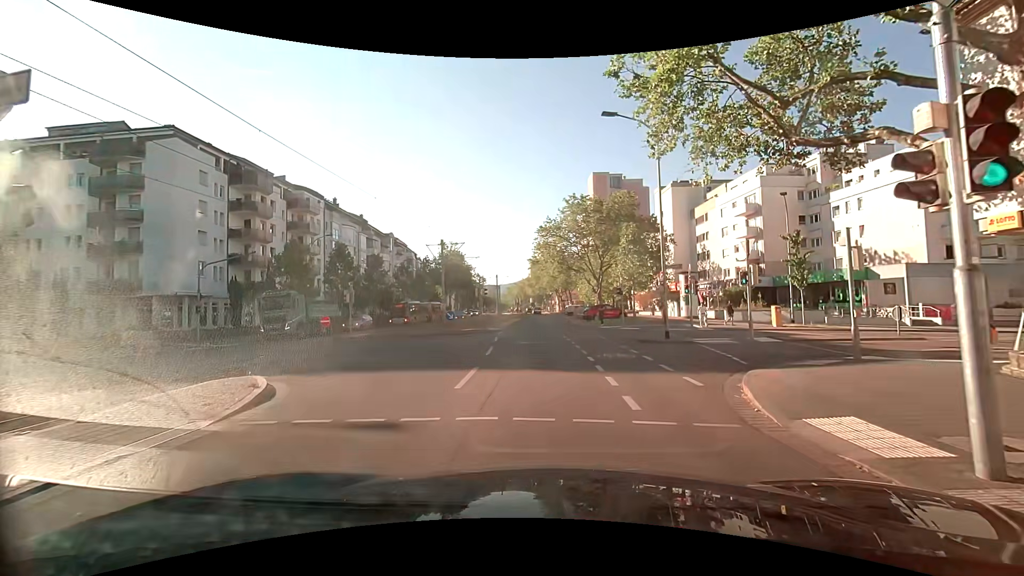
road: tertiary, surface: asphalt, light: Day
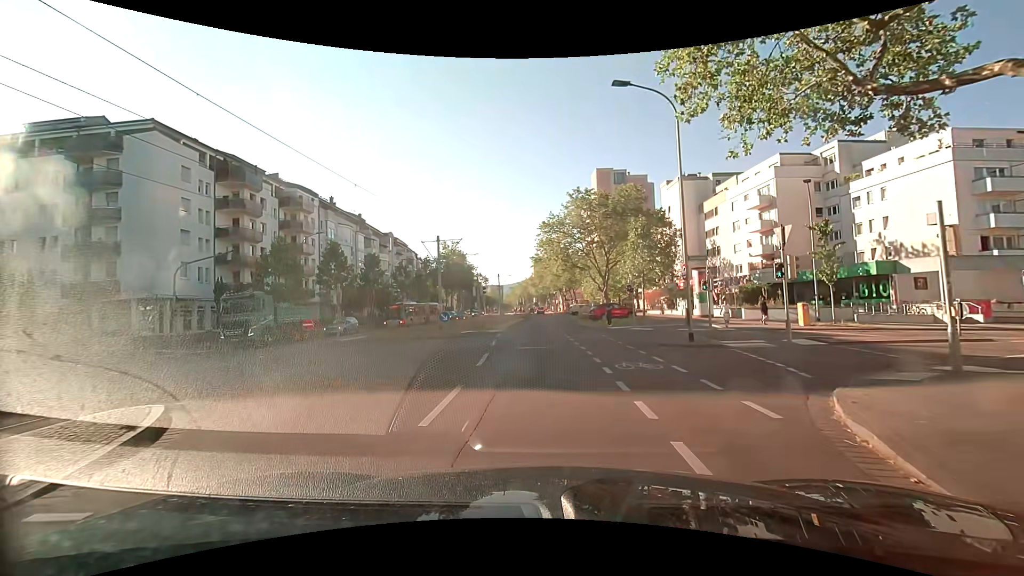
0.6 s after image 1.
(0.0, +2.8) m; +1°
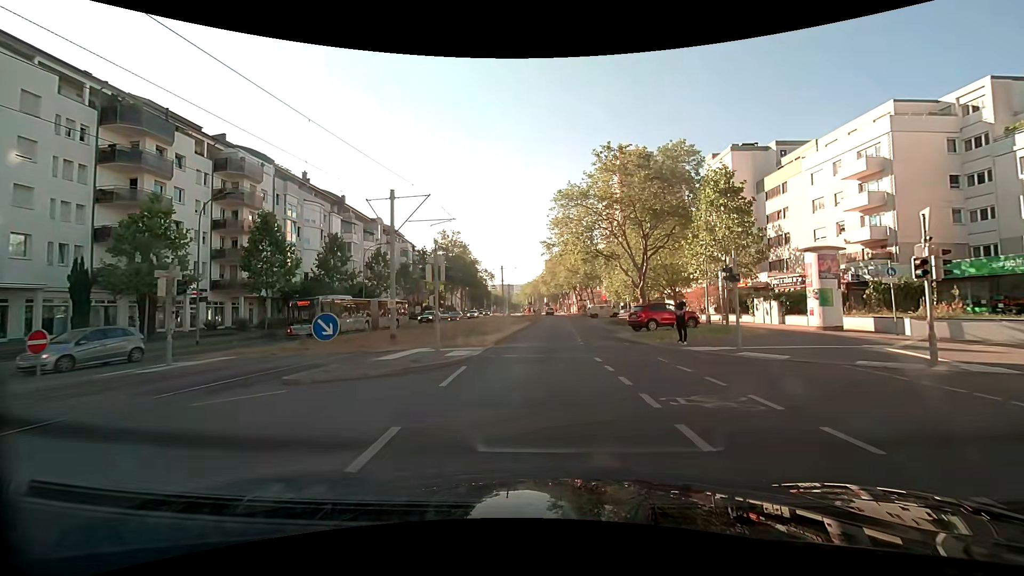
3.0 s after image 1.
(-0.4, +15.5) m; -2°
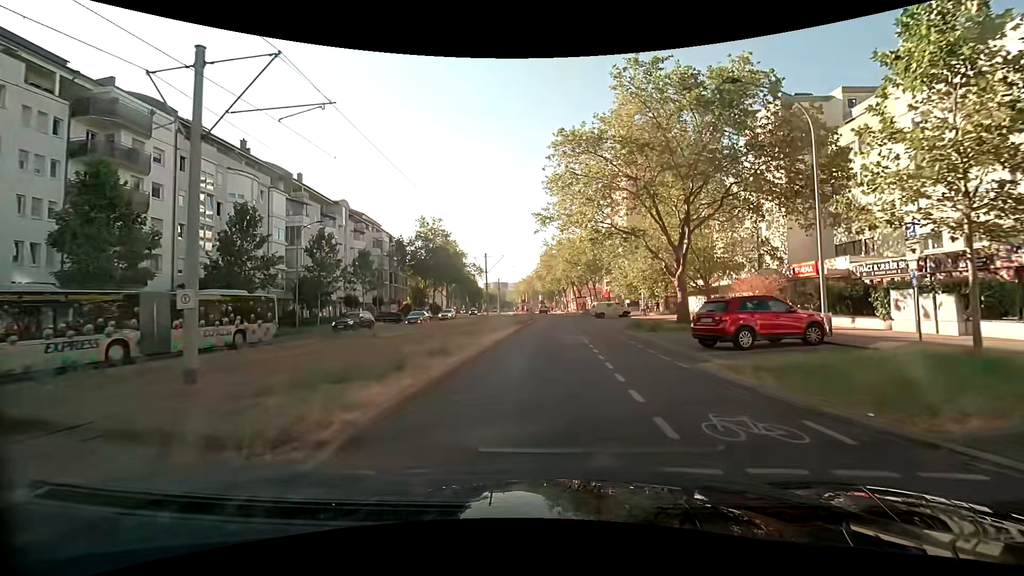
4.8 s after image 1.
(-0.1, +13.9) m; 0°
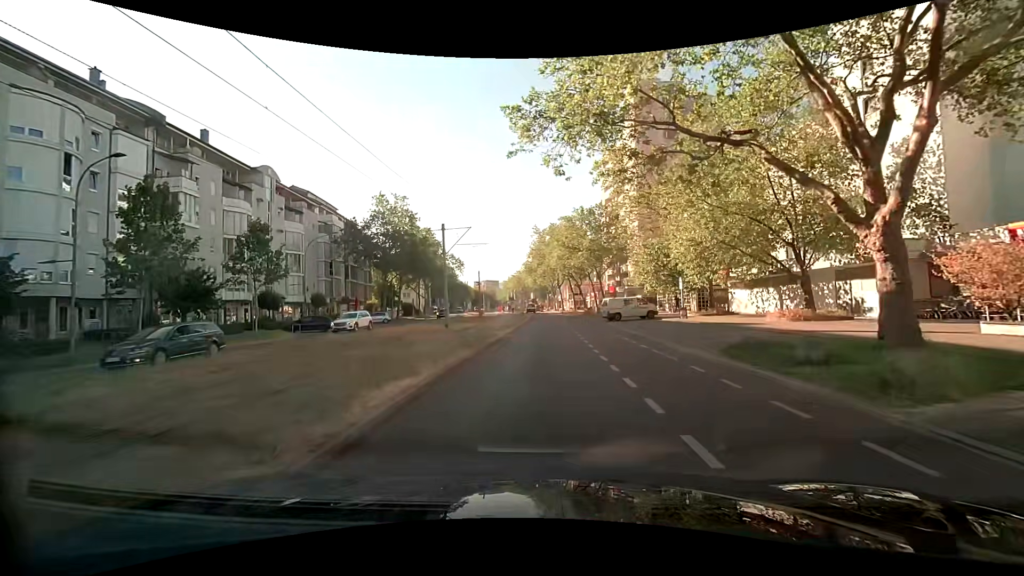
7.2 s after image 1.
(+0.2, +18.9) m; +1°
